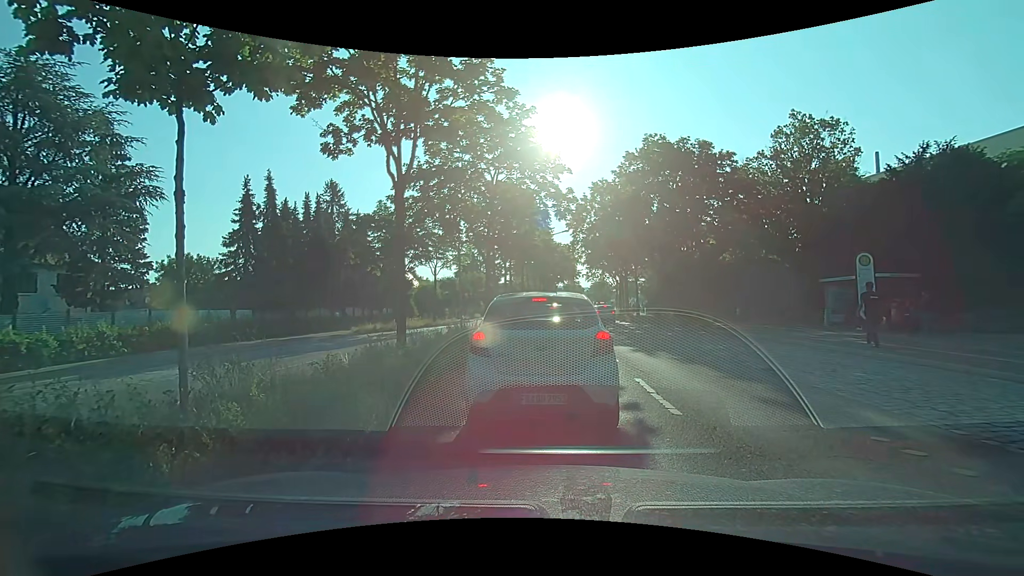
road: primary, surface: asphalt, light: Day
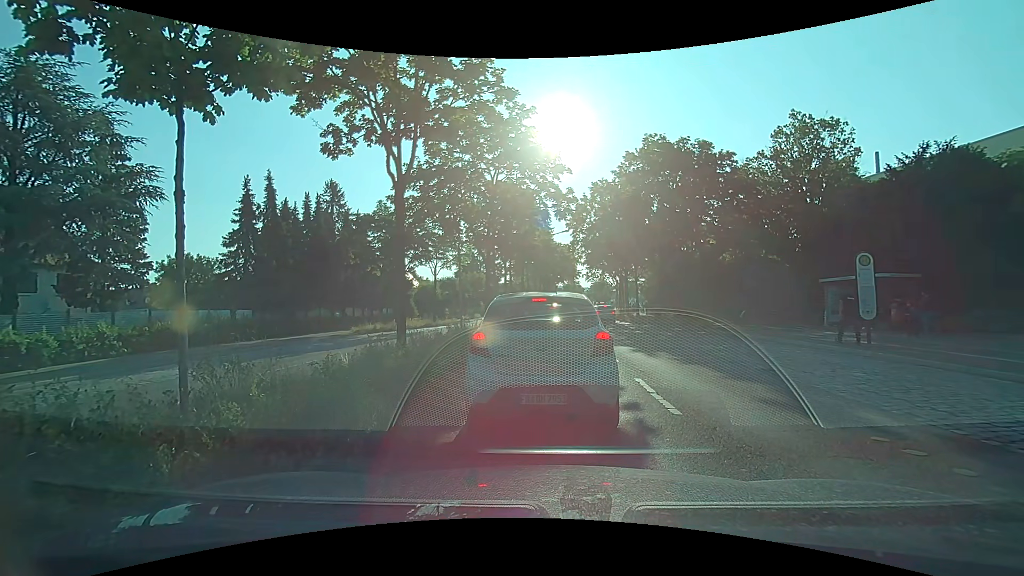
(0.0, 0.0) m; 0°
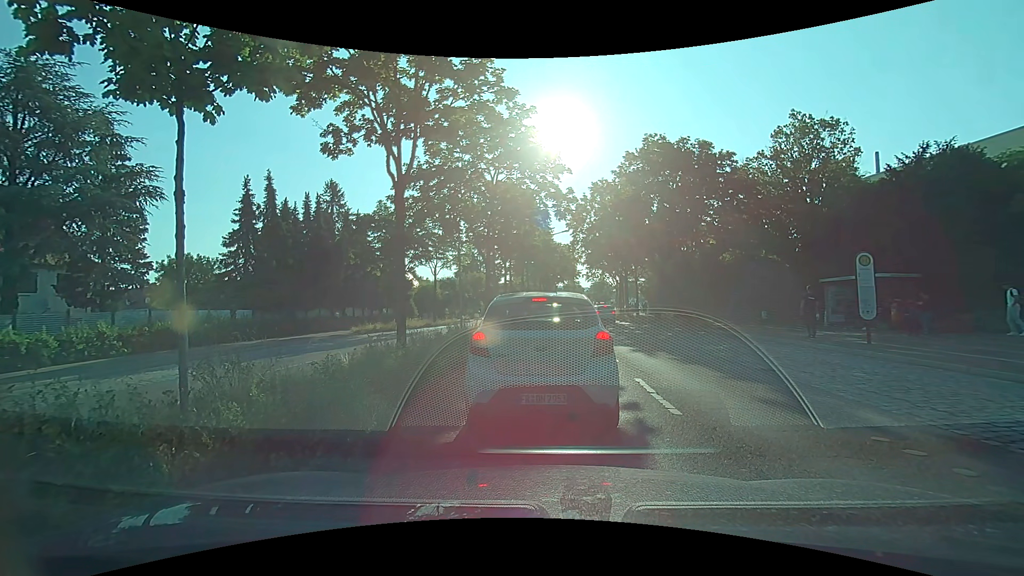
(0.0, 0.0) m; 0°
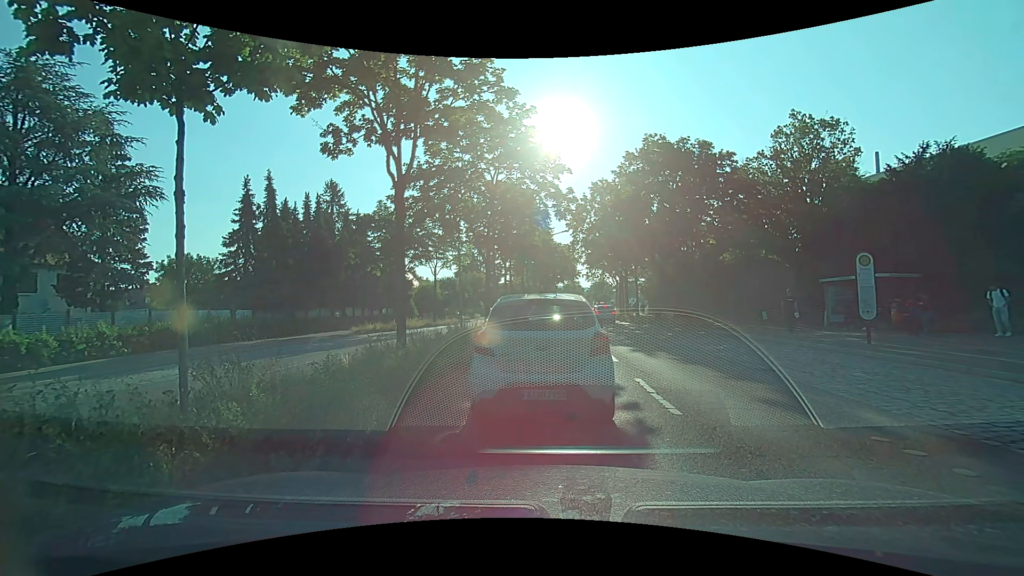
(0.0, 0.0) m; 0°
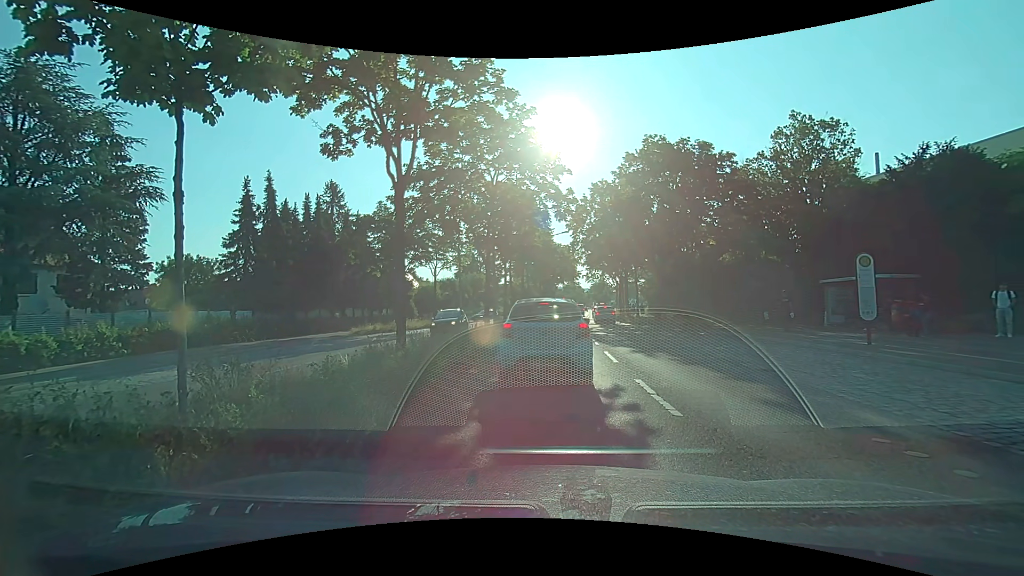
(0.0, 0.0) m; 0°
